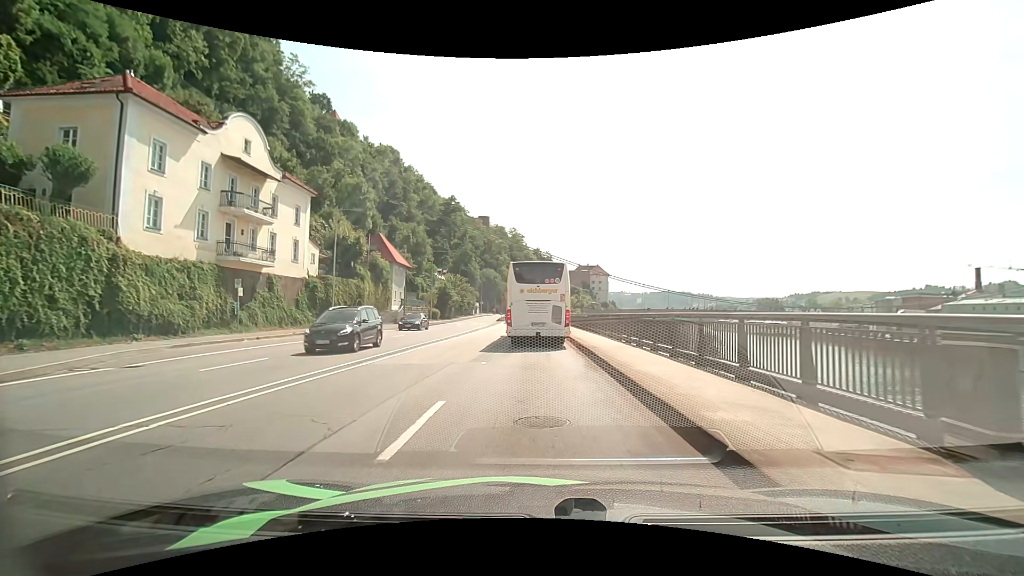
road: primary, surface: asphalt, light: Day
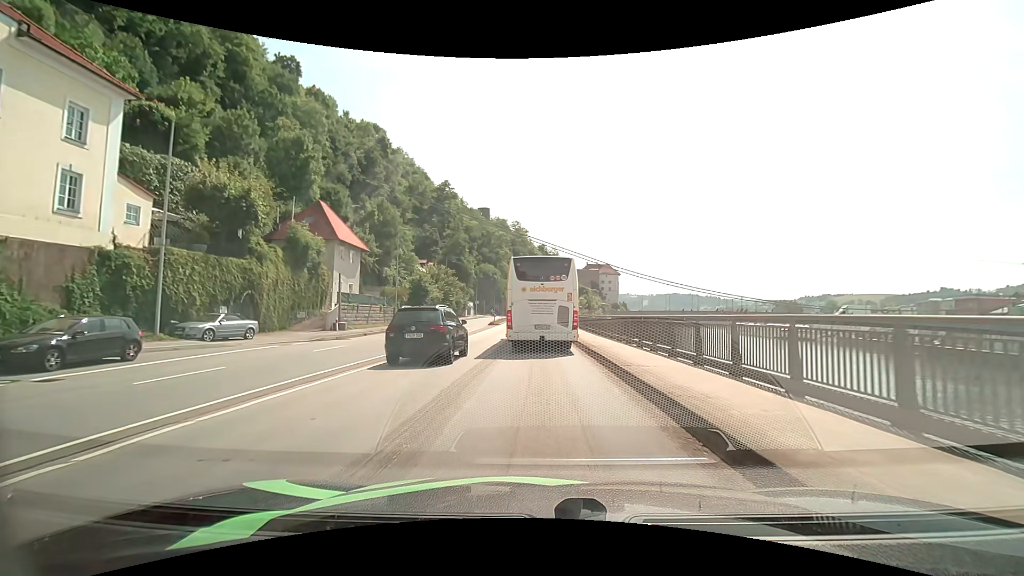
(-0.3, +20.5) m; -1°
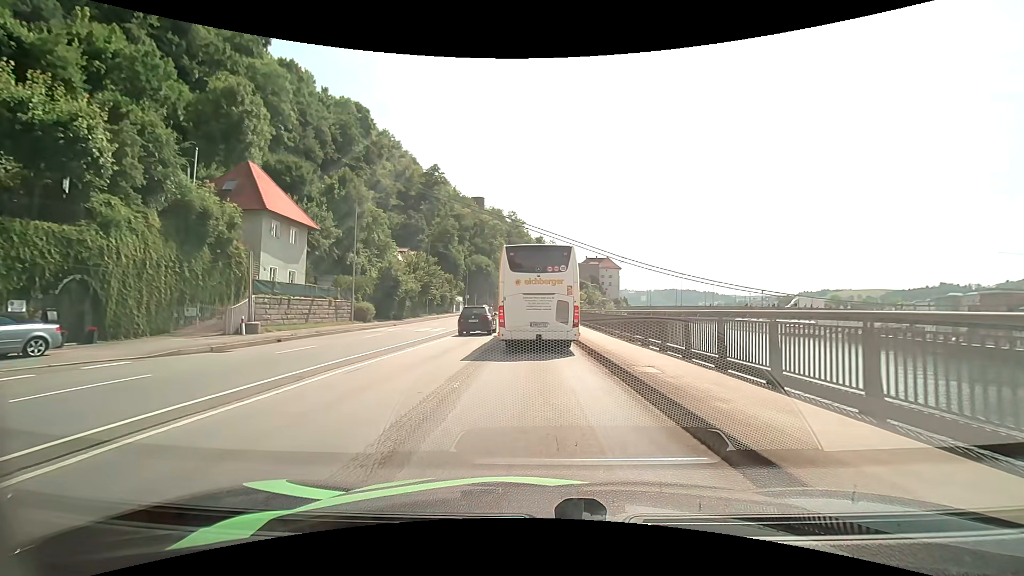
(+0.1, +11.2) m; +1°
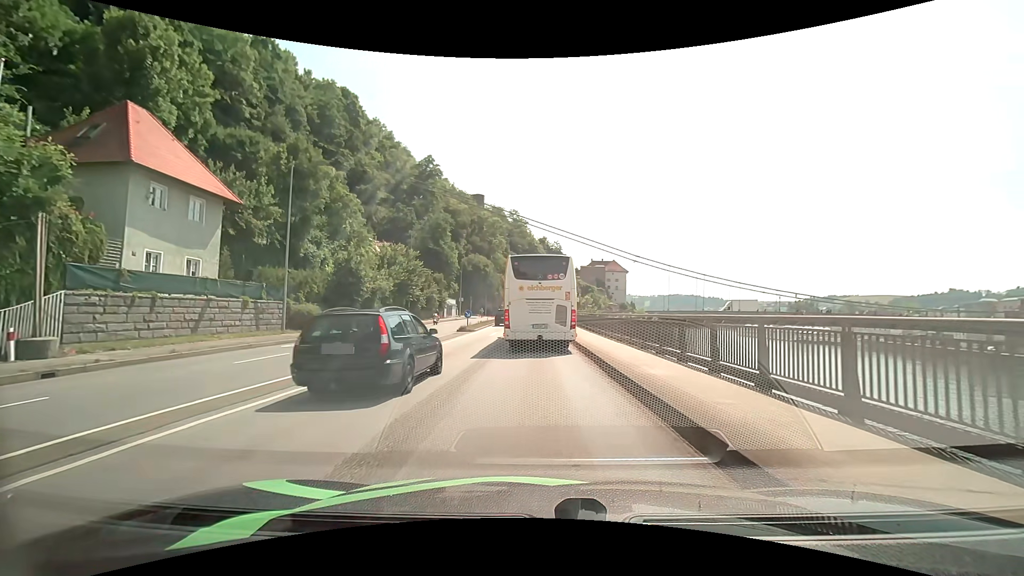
(0.0, +11.4) m; -1°
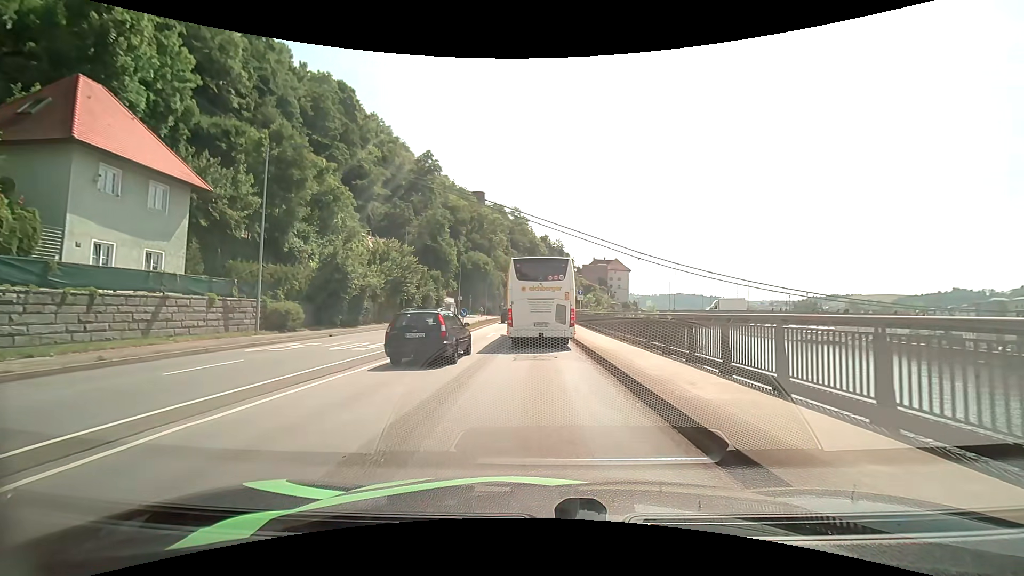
(0.0, +3.0) m; 0°
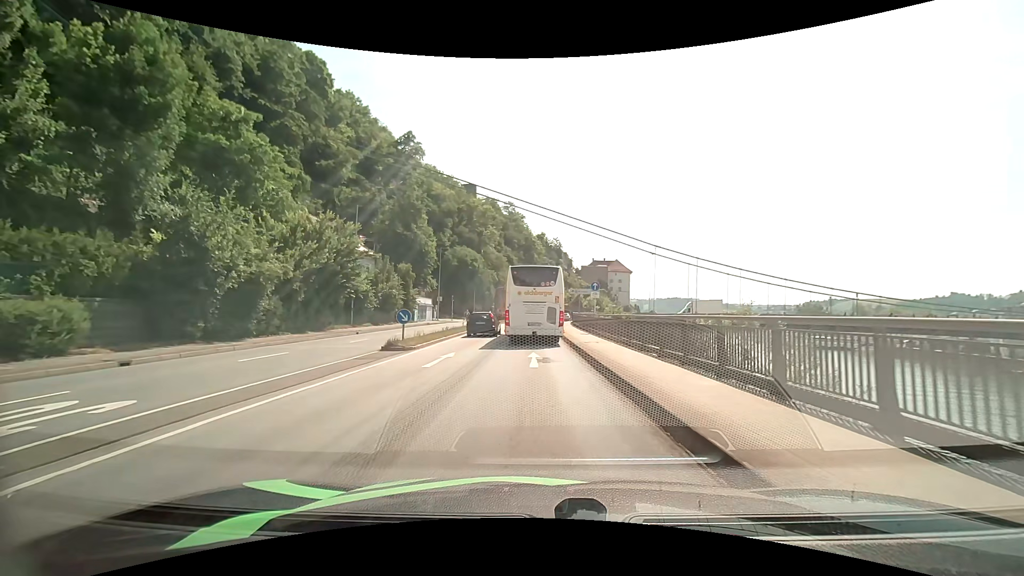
(+0.1, +14.7) m; +1°
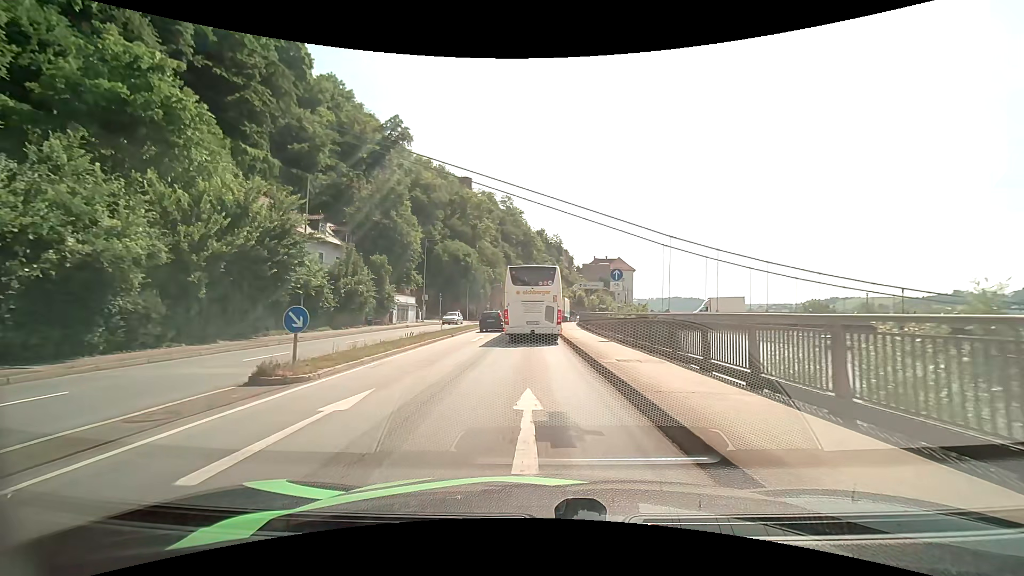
(-0.1, +9.0) m; -1°
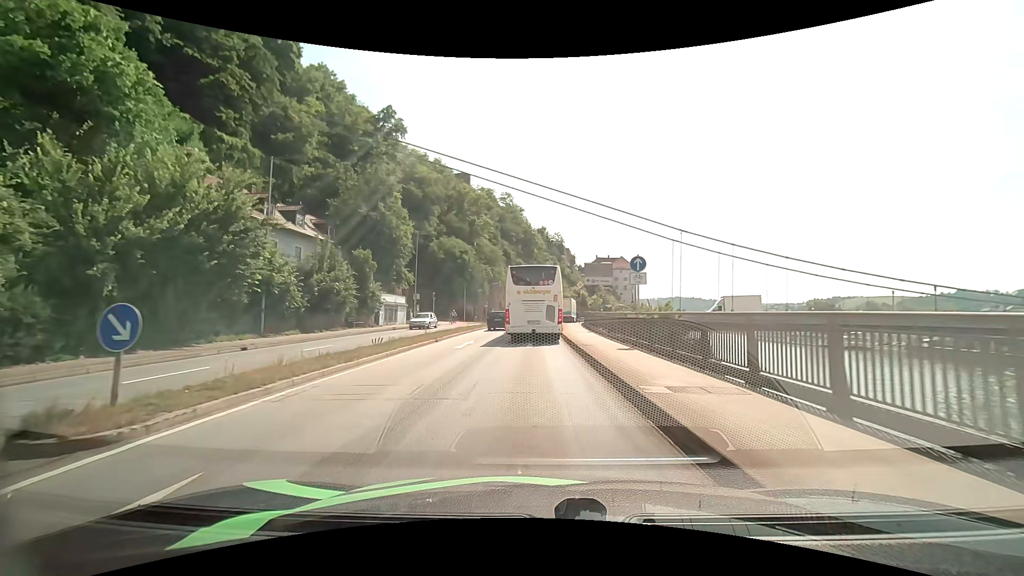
(0.0, +4.8) m; 0°
(0, +10) (0, +20) (0, +30) (0, +40) (+1, +50) (+2, +60) (+3, +70) (+5, +80) (+6, +90) (+9, +99) m
